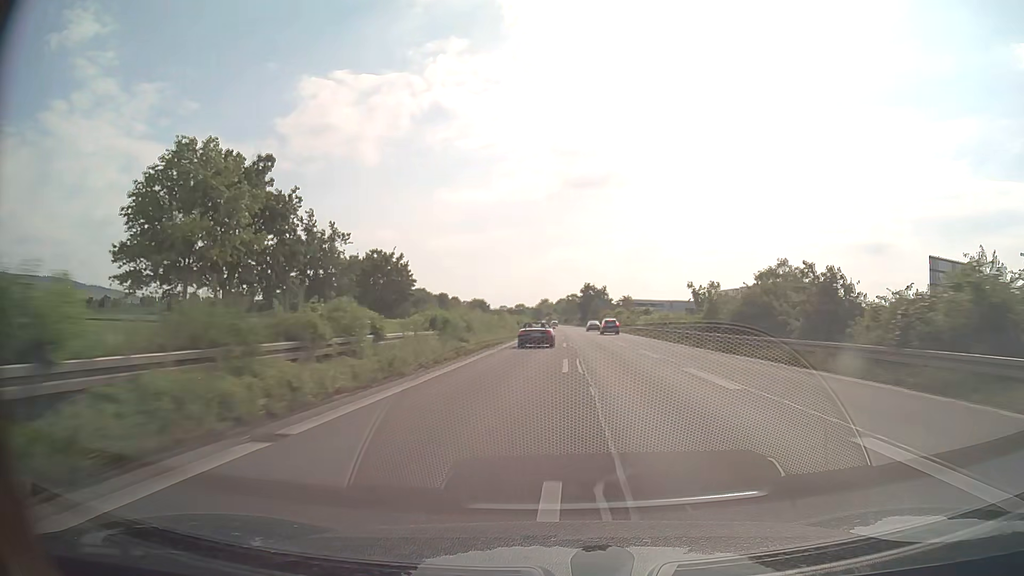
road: trunk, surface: asphalt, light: Day
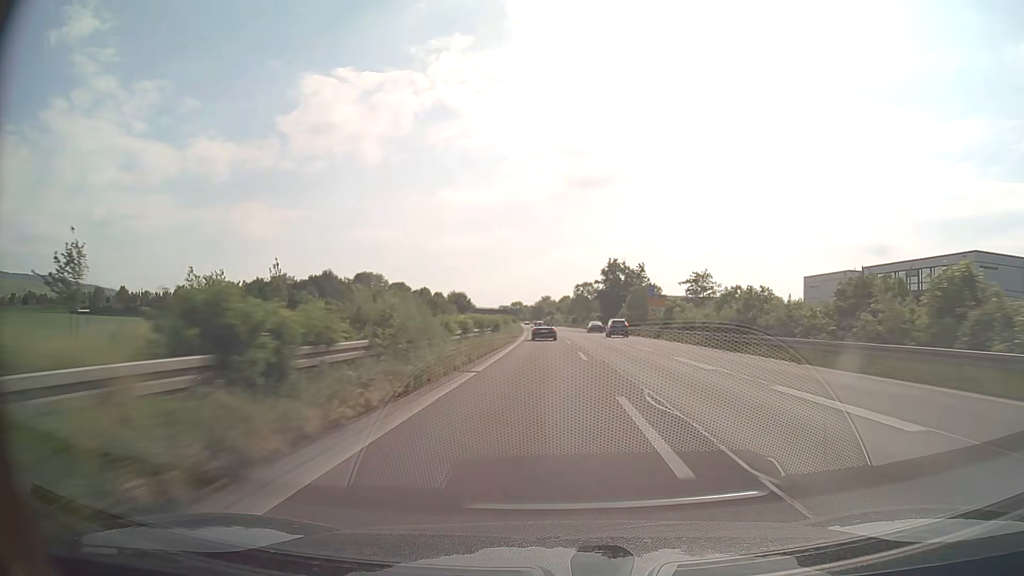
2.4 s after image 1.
(+0.1, +66.1) m; 0°
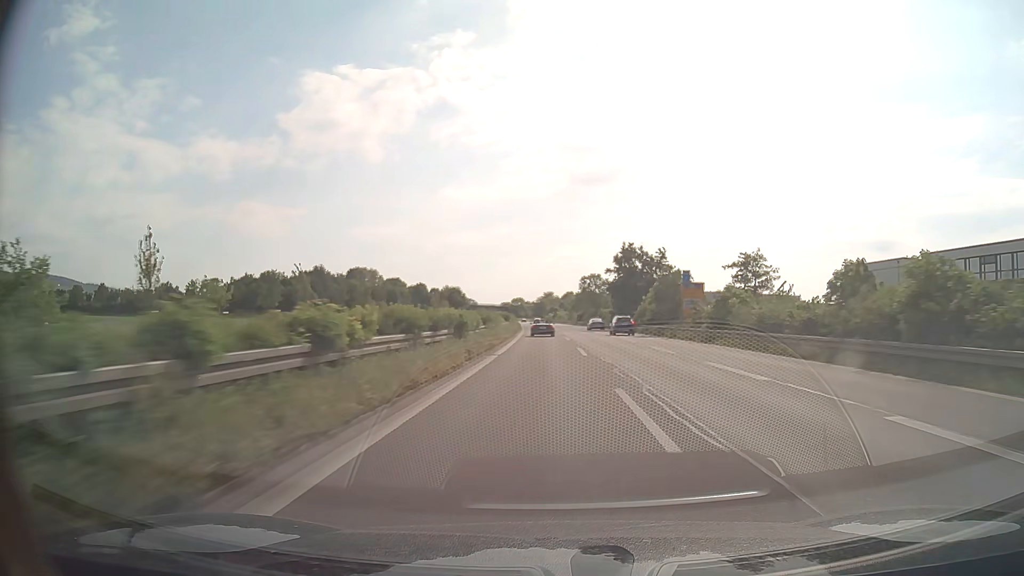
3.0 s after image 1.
(-0.1, +17.0) m; 0°
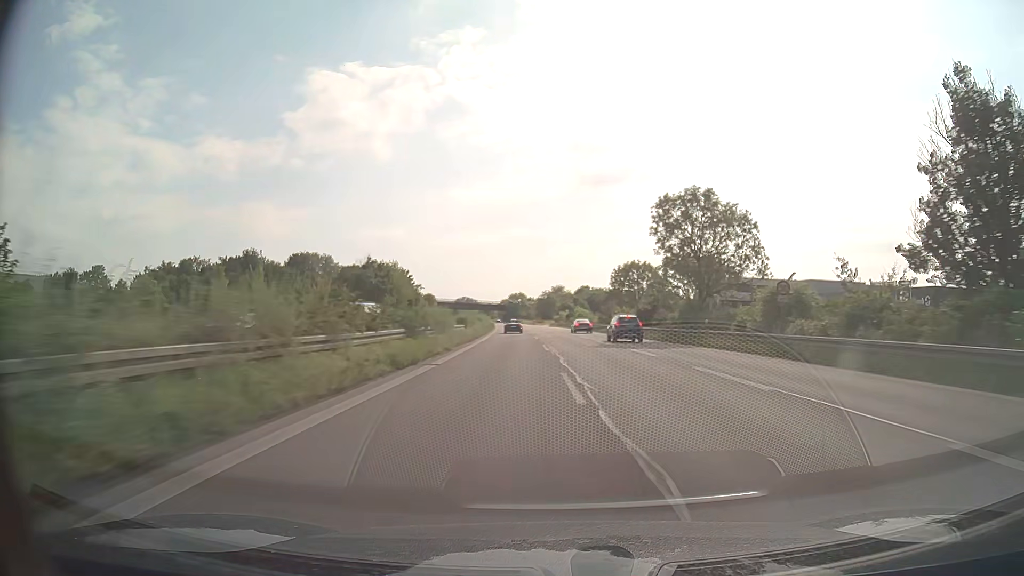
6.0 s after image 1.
(-1.0, +86.1) m; -1°
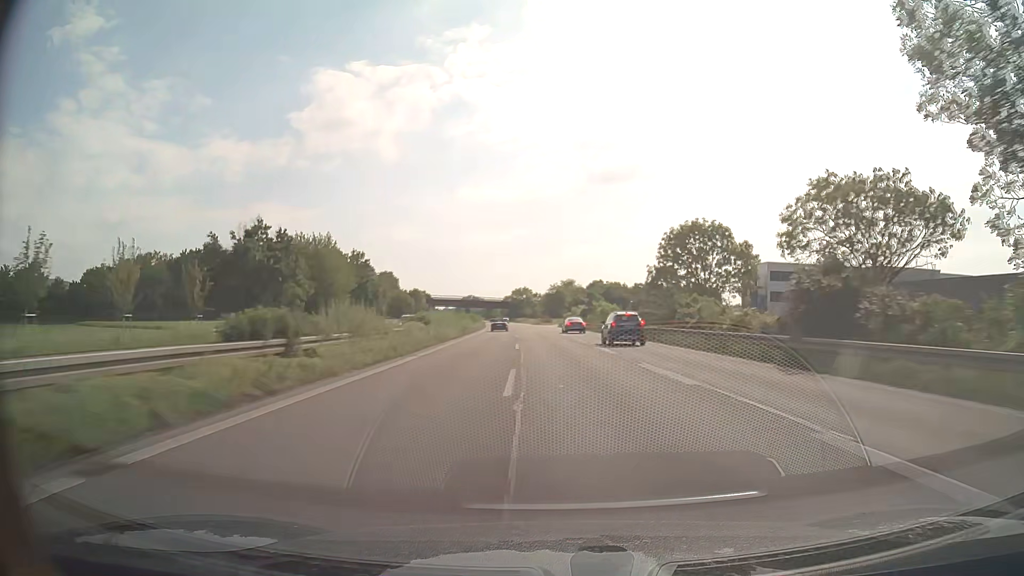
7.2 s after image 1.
(0.0, +34.7) m; -1°
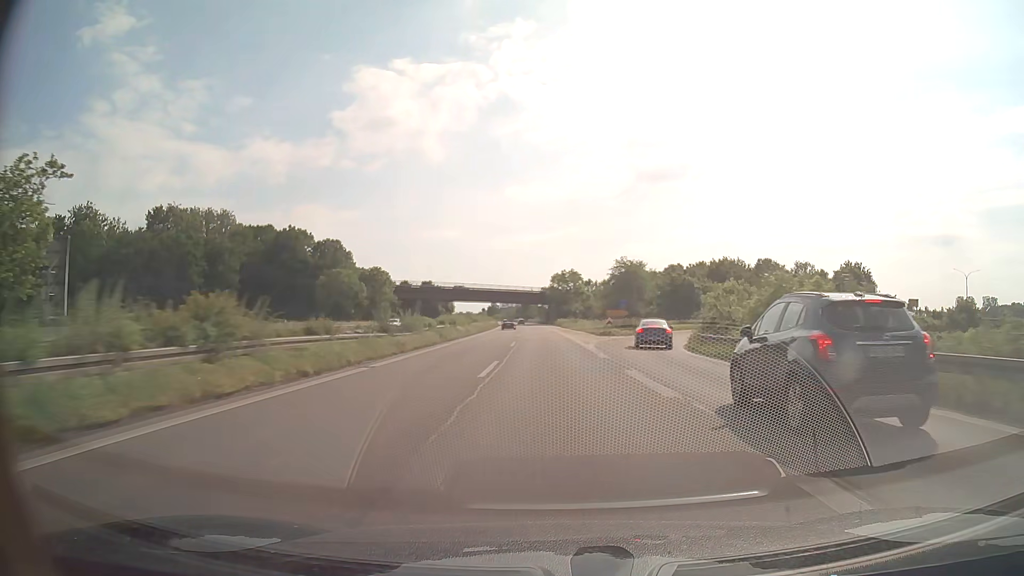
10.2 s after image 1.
(-3.5, +85.7) m; -4°
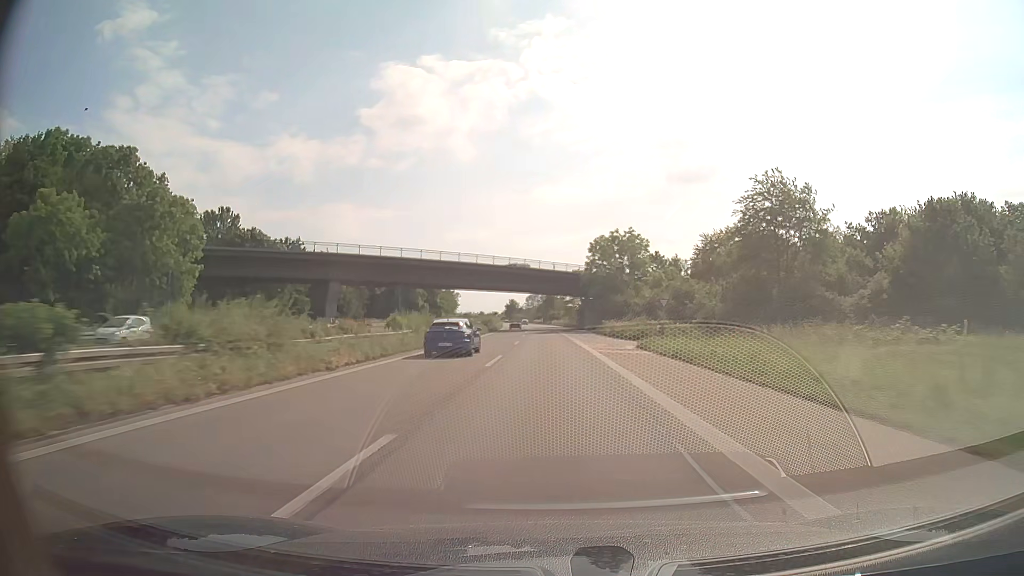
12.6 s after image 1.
(-1.6, +68.0) m; -2°
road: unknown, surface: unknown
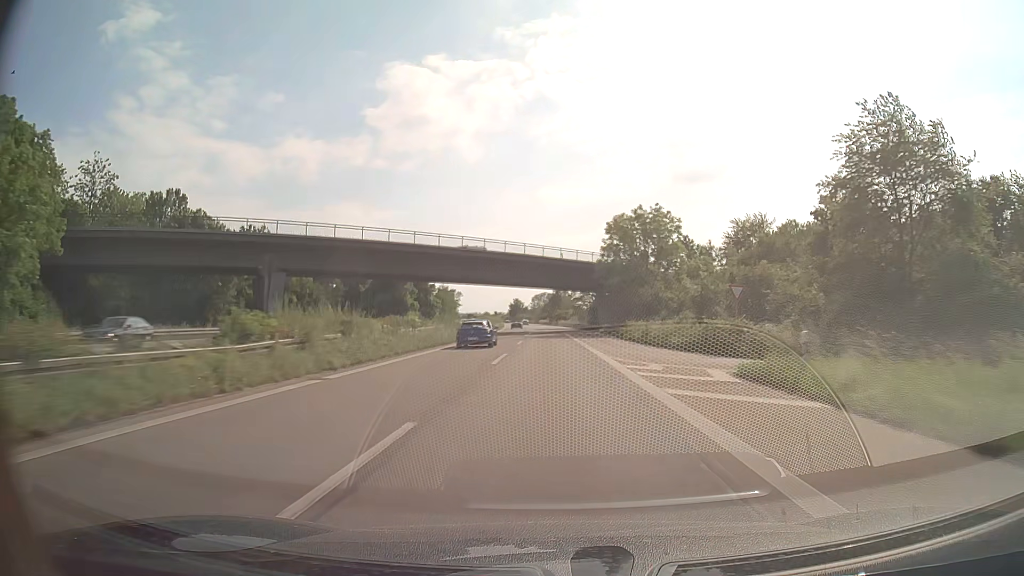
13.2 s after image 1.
(-0.1, +17.0) m; 0°
(0, +10) (0, +20) (0, +30) (-1, +40) (-1, +50) (-1, +60) (-2, +70) (-2, +80) (-2, +90) (-3, +100) m
